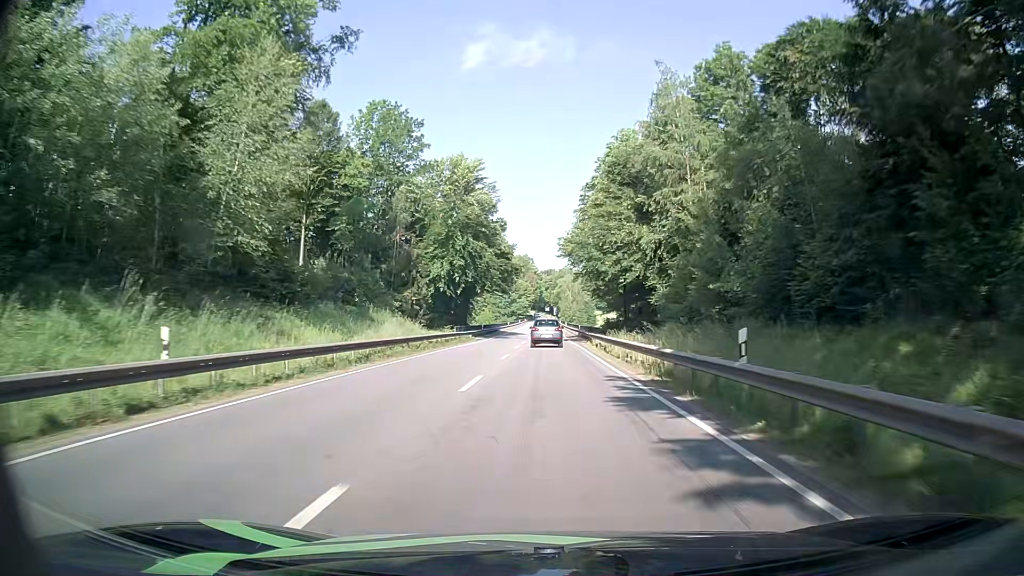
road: primary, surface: asphalt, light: Day
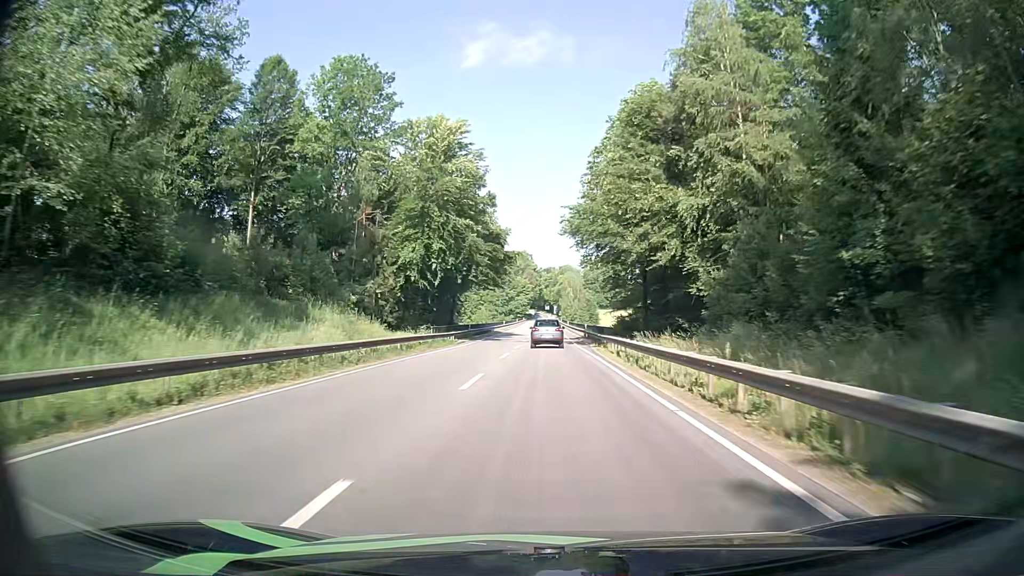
(+0.1, +11.7) m; +1°
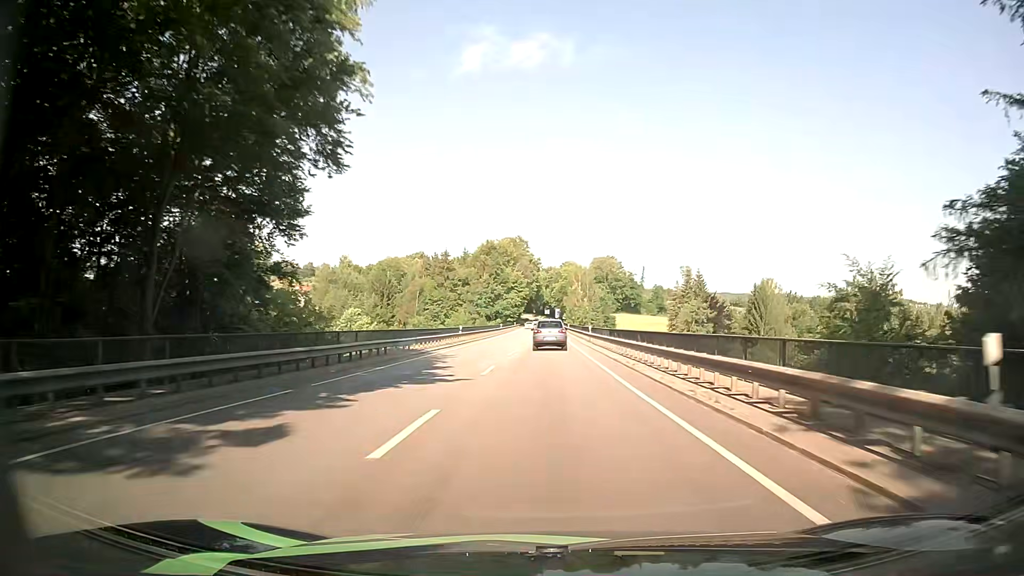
(-0.2, +54.7) m; 0°
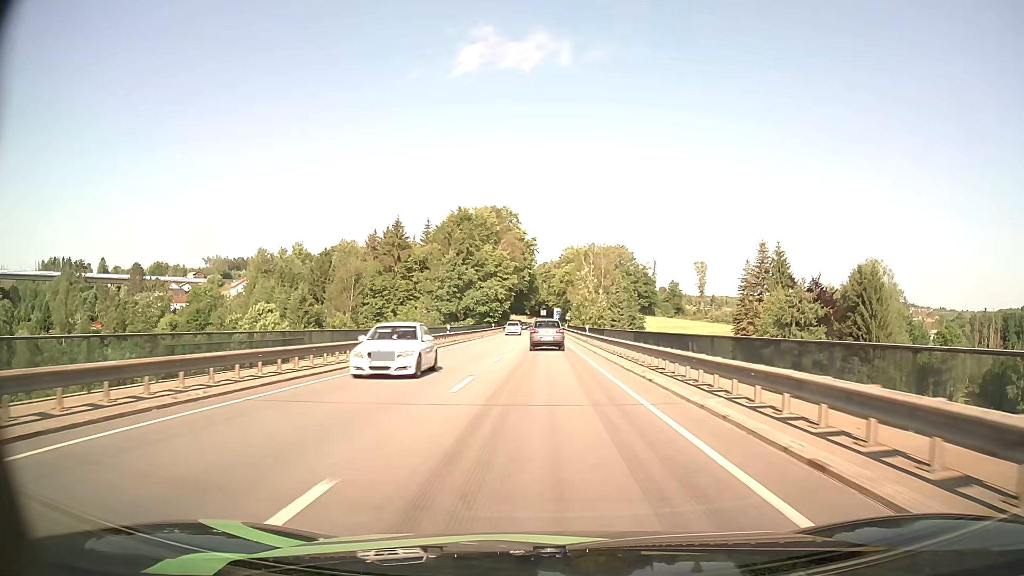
(+0.2, +52.8) m; 0°
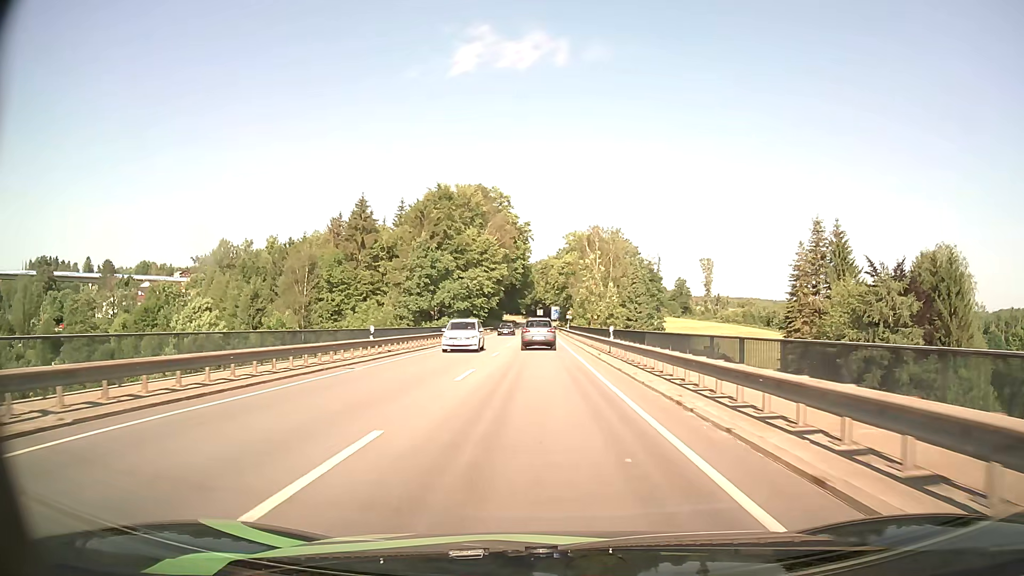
(+0.1, +21.1) m; 0°
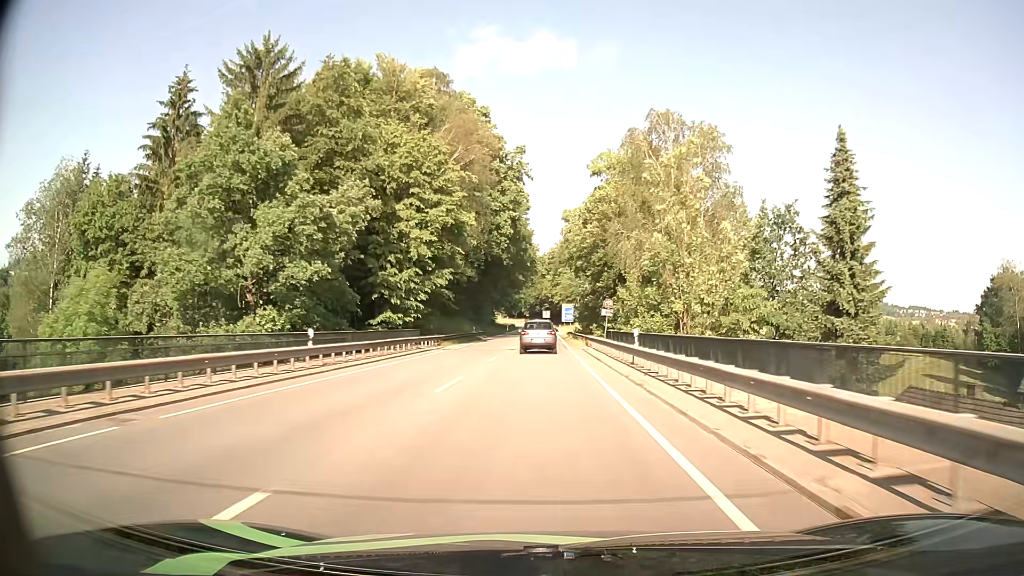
(-0.3, +53.2) m; -1°
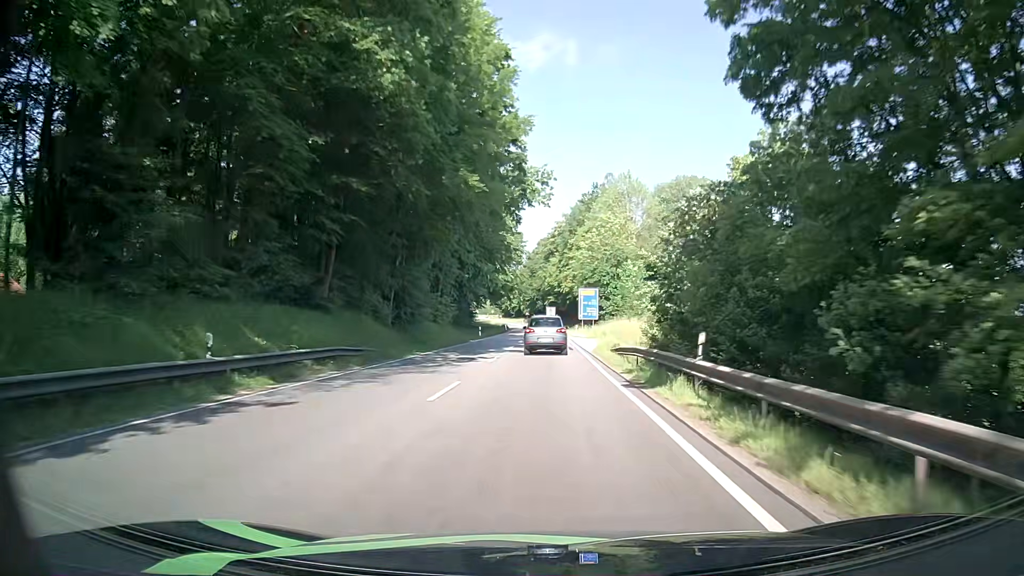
(-0.1, +53.2) m; 0°
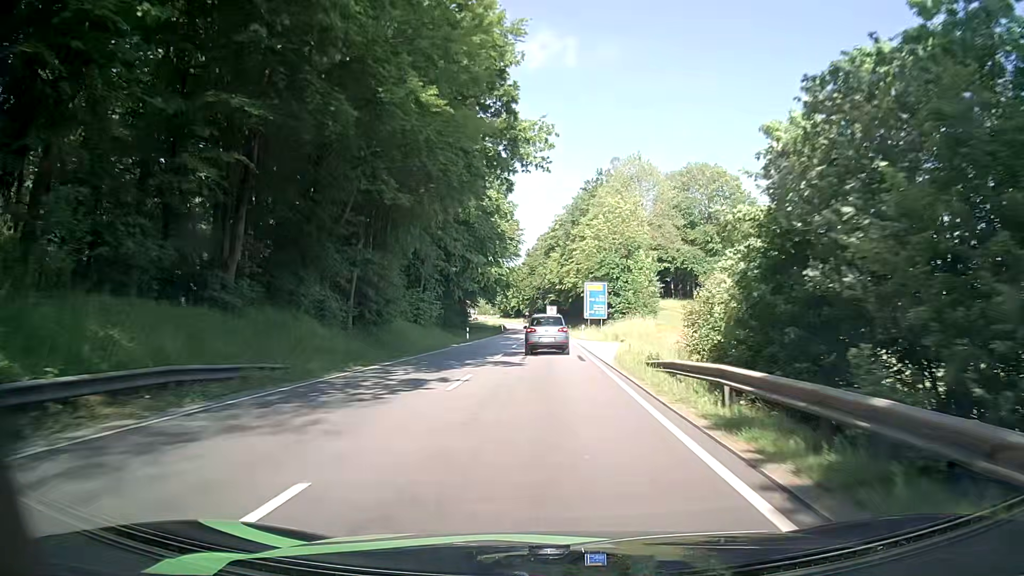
(+0.1, +10.1) m; 0°
(0, +10) (0, +20) (0, +30) (0, +40) (0, +50) (0, +60) (0, +70) (0, +80) (0, +90) (0, +100) m
